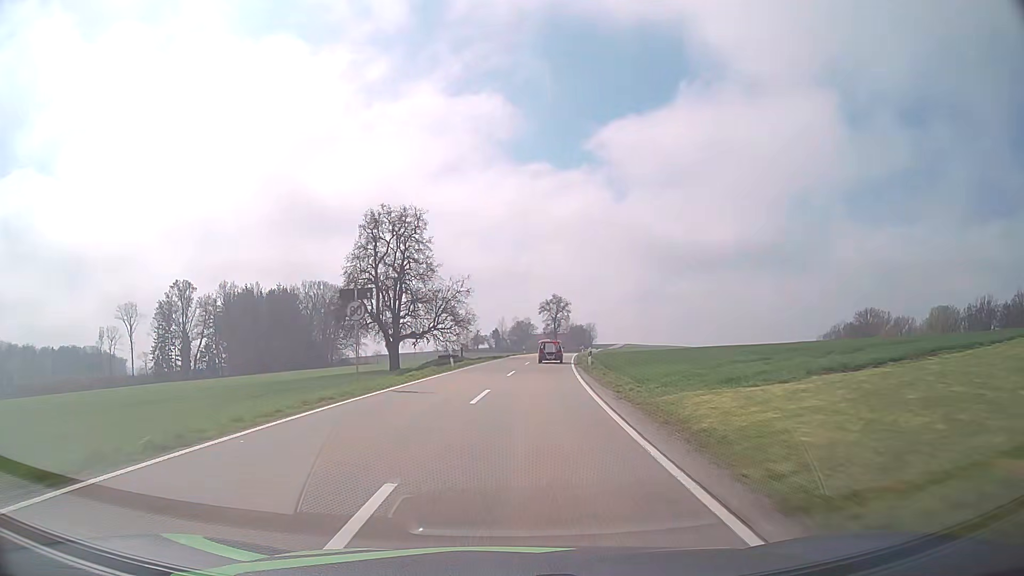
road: tertiary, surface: asphalt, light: Day
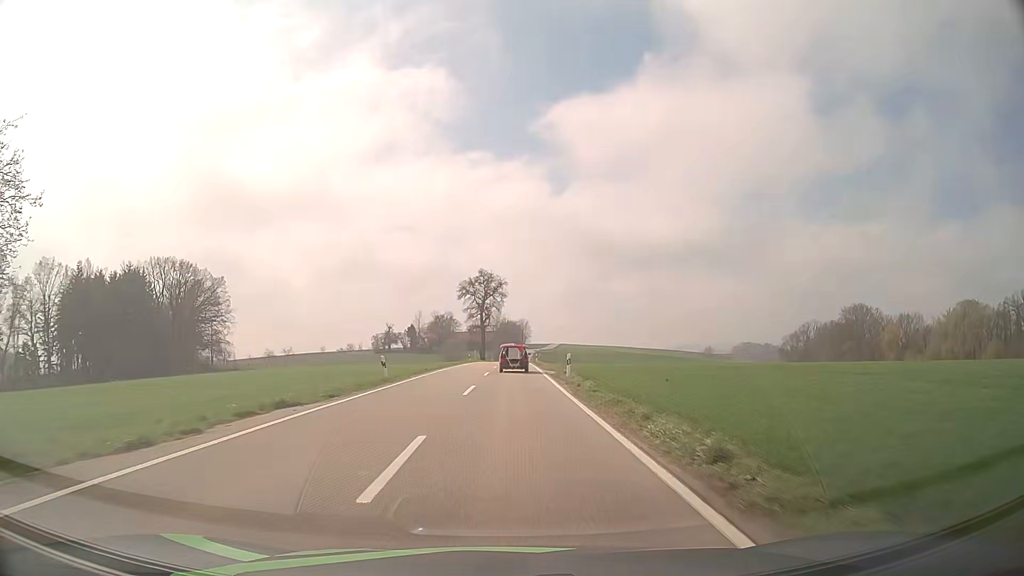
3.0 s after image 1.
(+4.3, +57.9) m; +7°
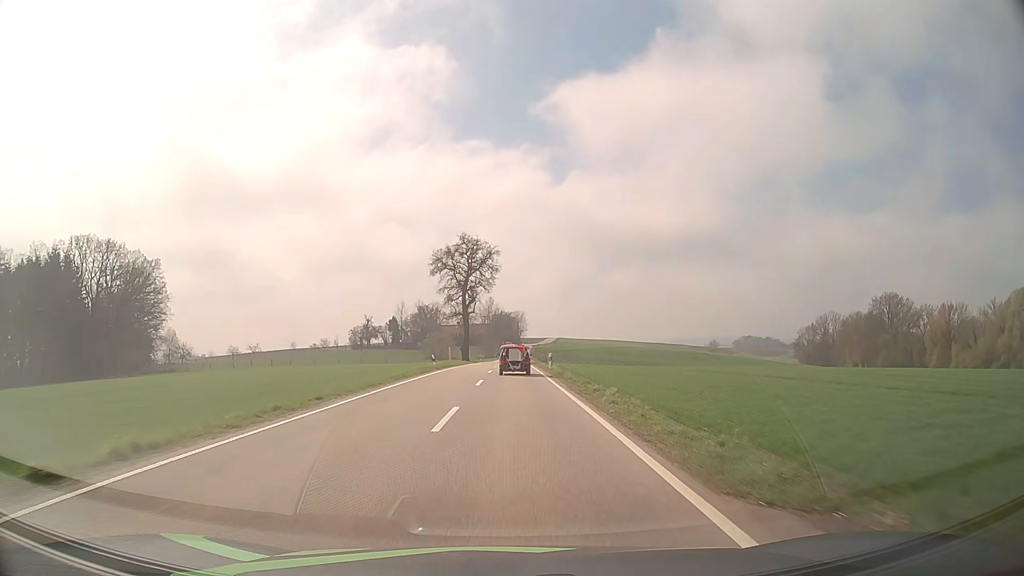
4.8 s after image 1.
(+0.1, +32.5) m; 0°
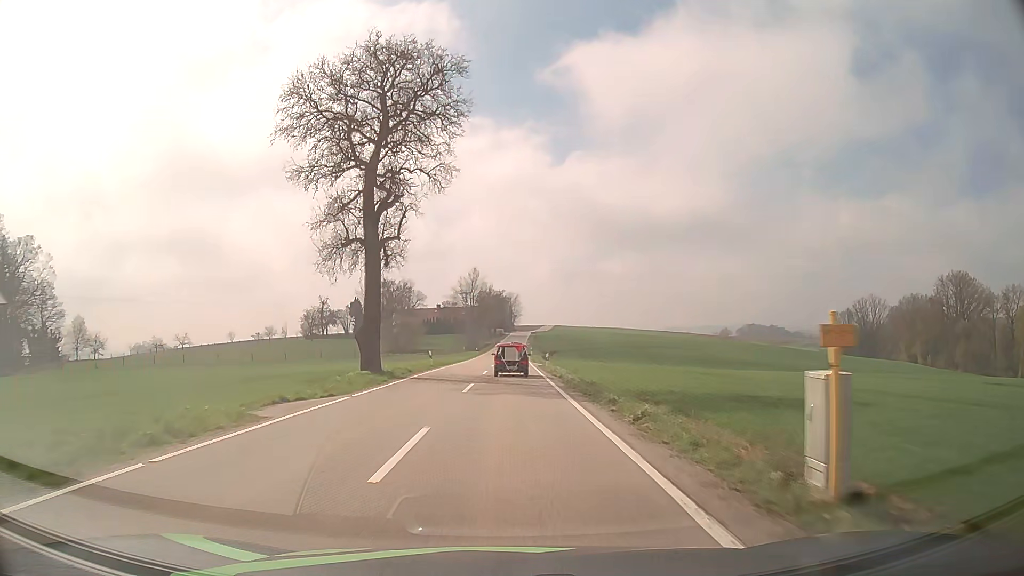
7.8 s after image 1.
(+0.4, +53.1) m; +1°
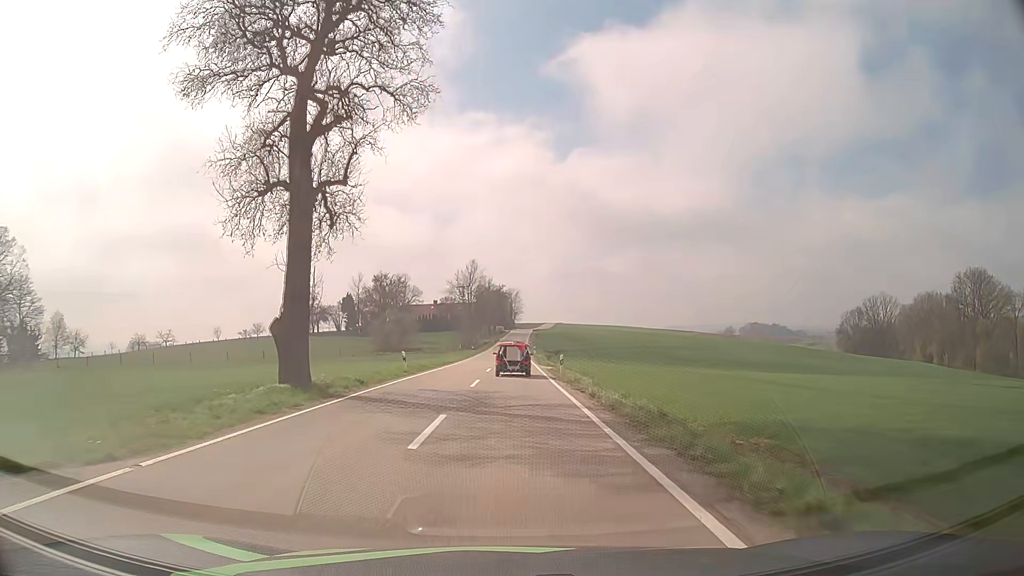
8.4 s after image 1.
(0.0, +10.6) m; 0°
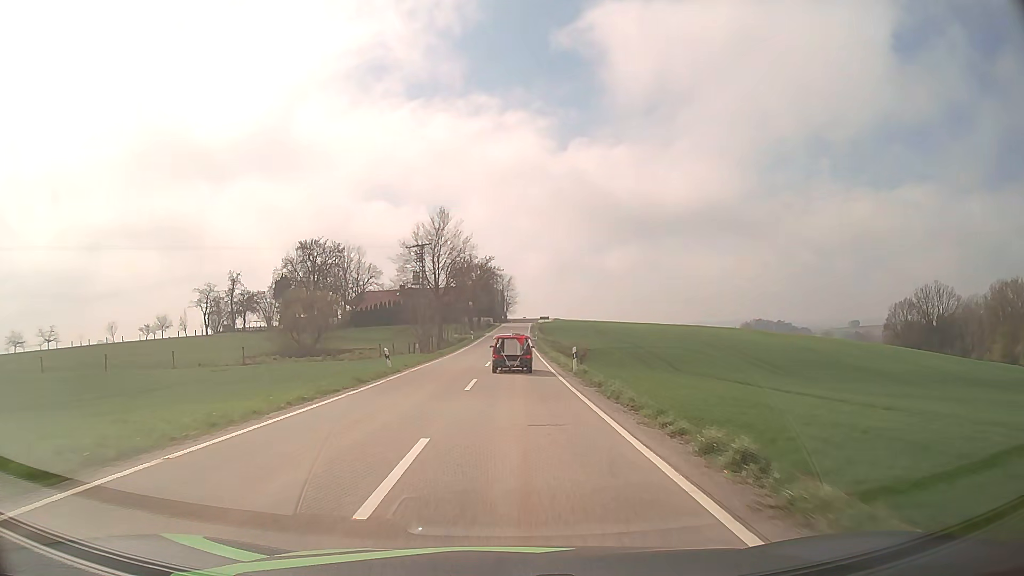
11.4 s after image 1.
(+0.4, +53.5) m; +1°
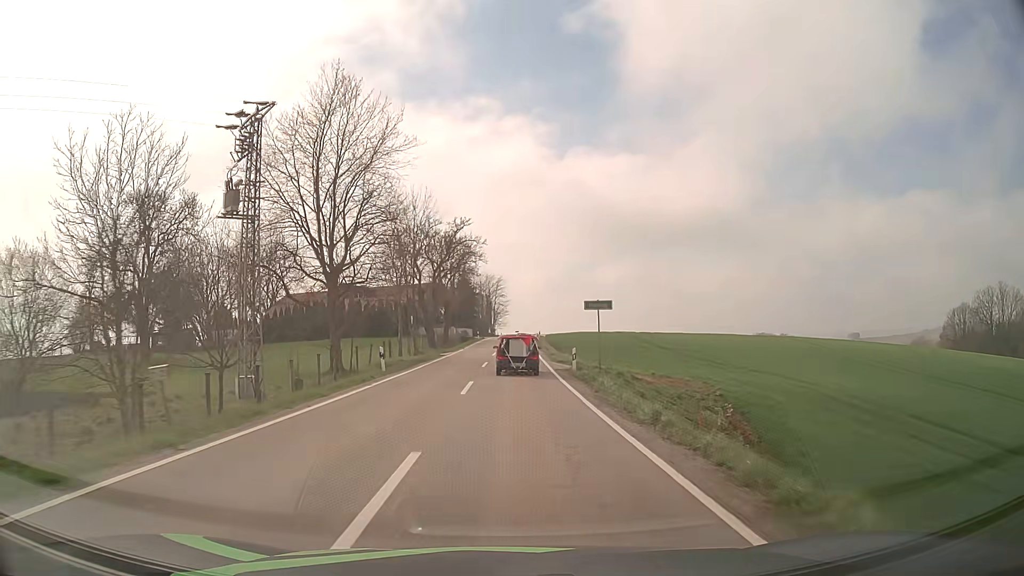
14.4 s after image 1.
(+0.4, +50.7) m; +1°
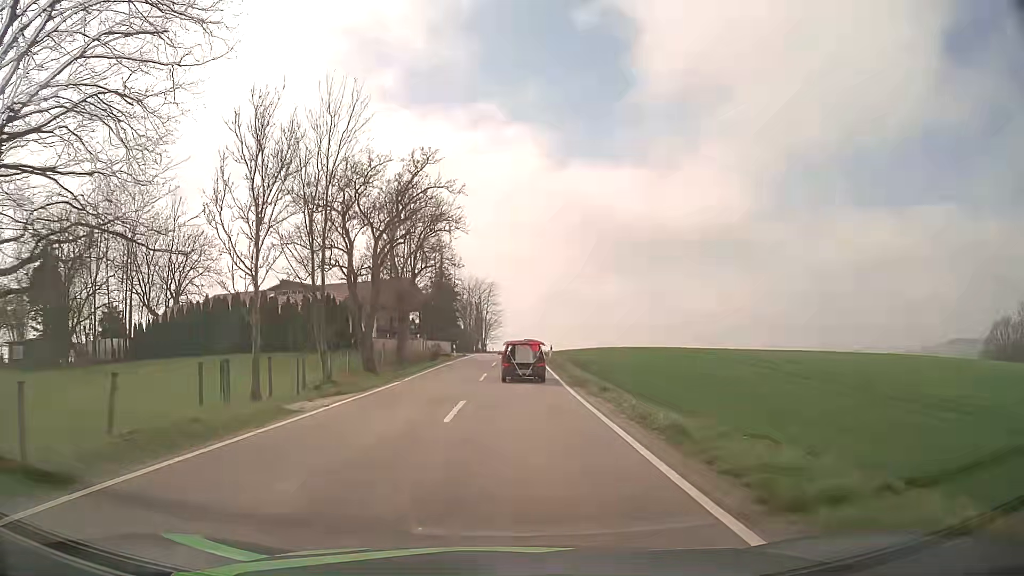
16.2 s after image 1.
(+0.1, +29.7) m; 0°
(0, +10) (0, +20) (0, +30) (+1, +40) (+1, +50) (+1, +60) (+1, +70) (+2, +80) (+2, +90) (+3, +100) m
